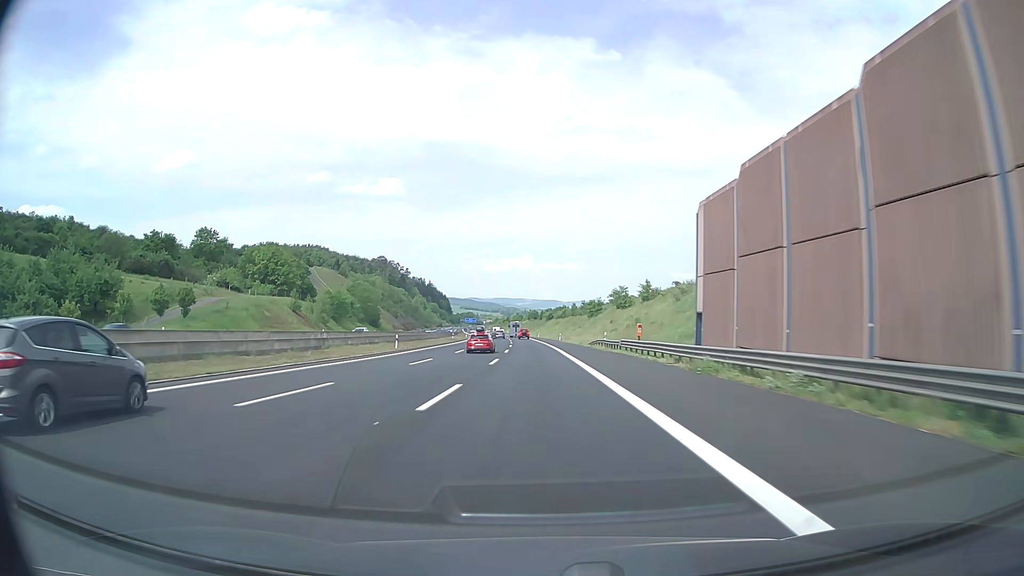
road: motorway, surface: asphalt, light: Day
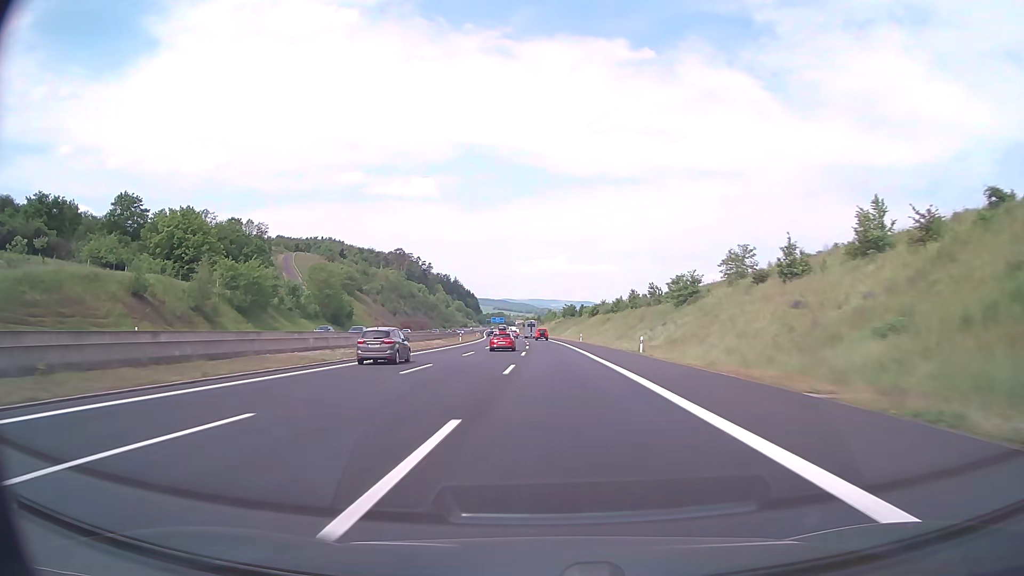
(-1.4, +60.7) m; -3°
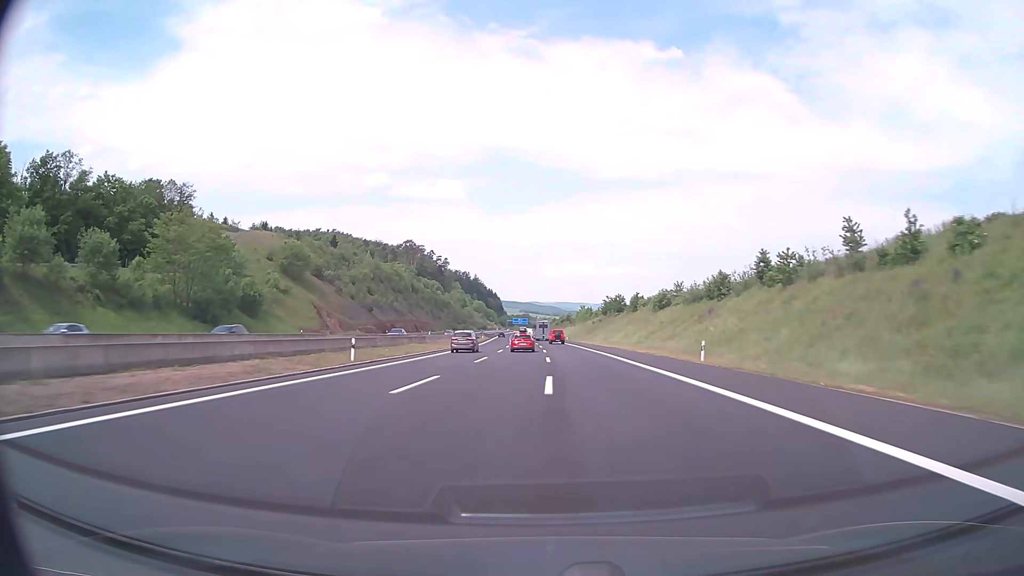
(-1.4, +60.7) m; -2°
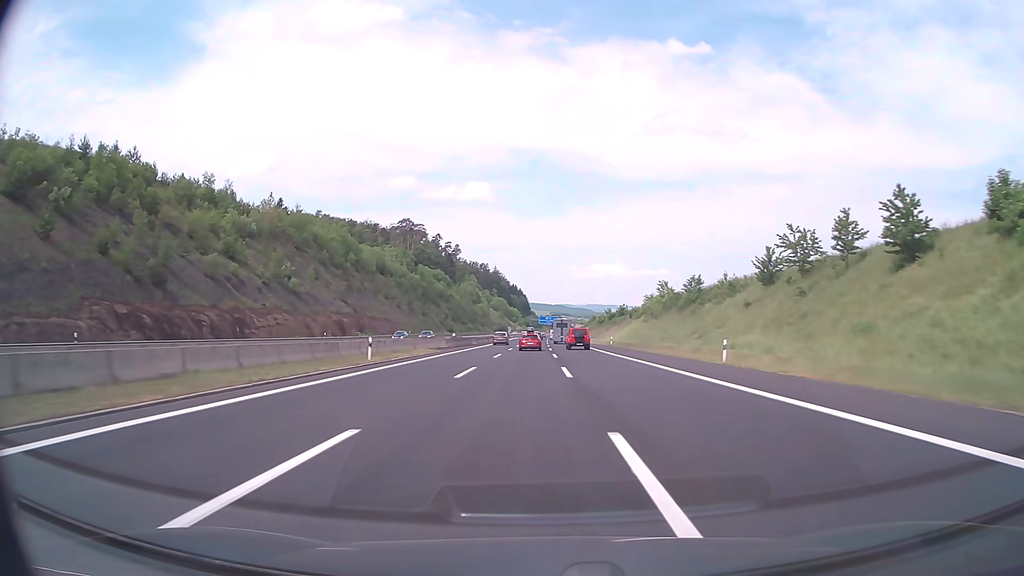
(-2.3, +101.1) m; -3°
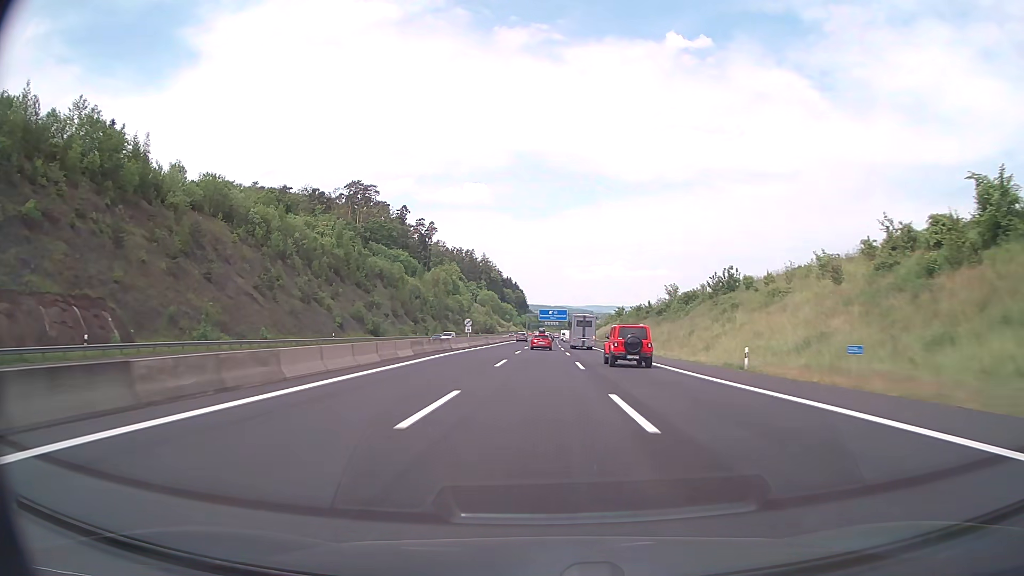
(-0.6, +100.8) m; 0°
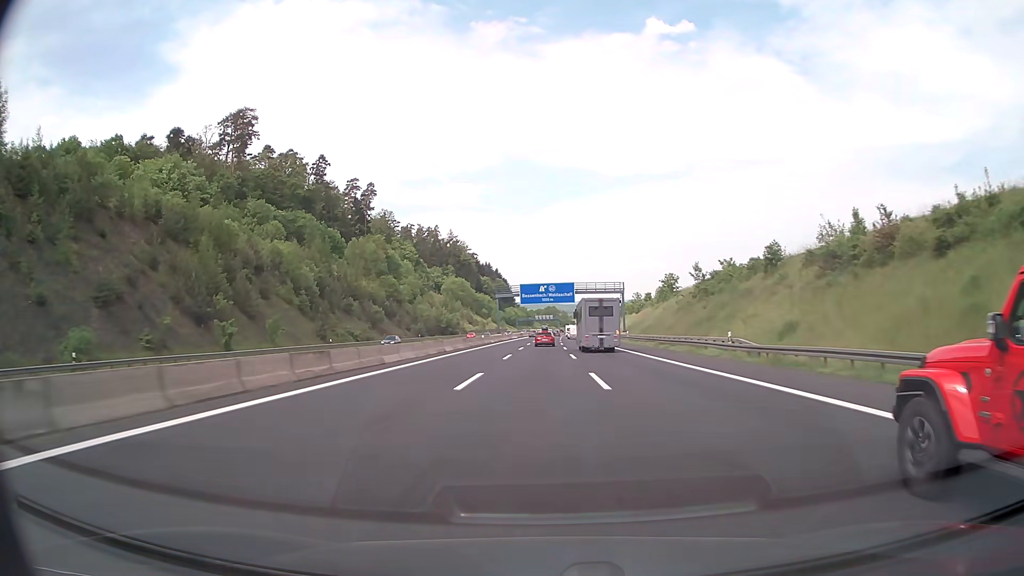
(+1.2, +100.5) m; +1°
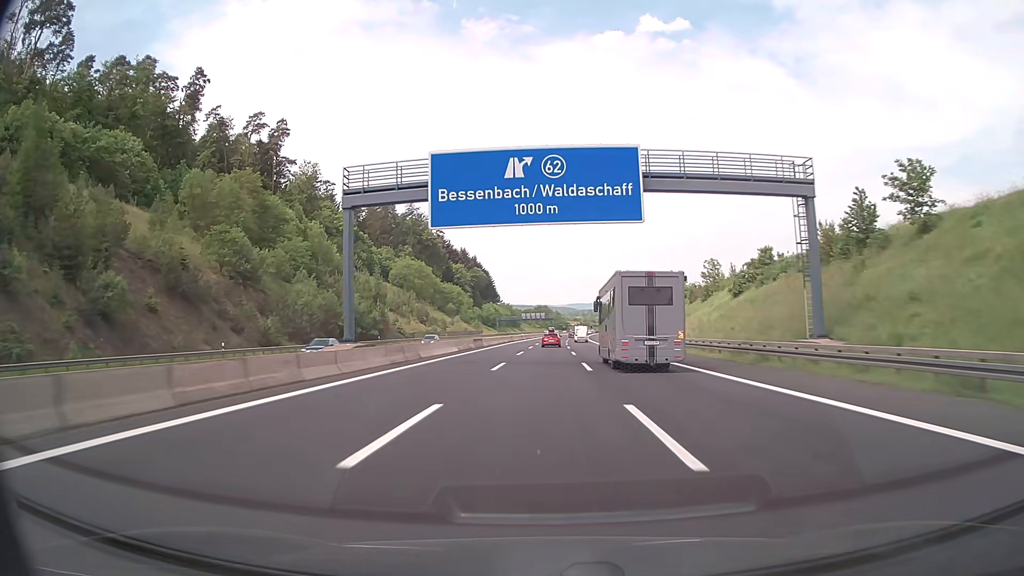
(+0.4, +80.3) m; +1°
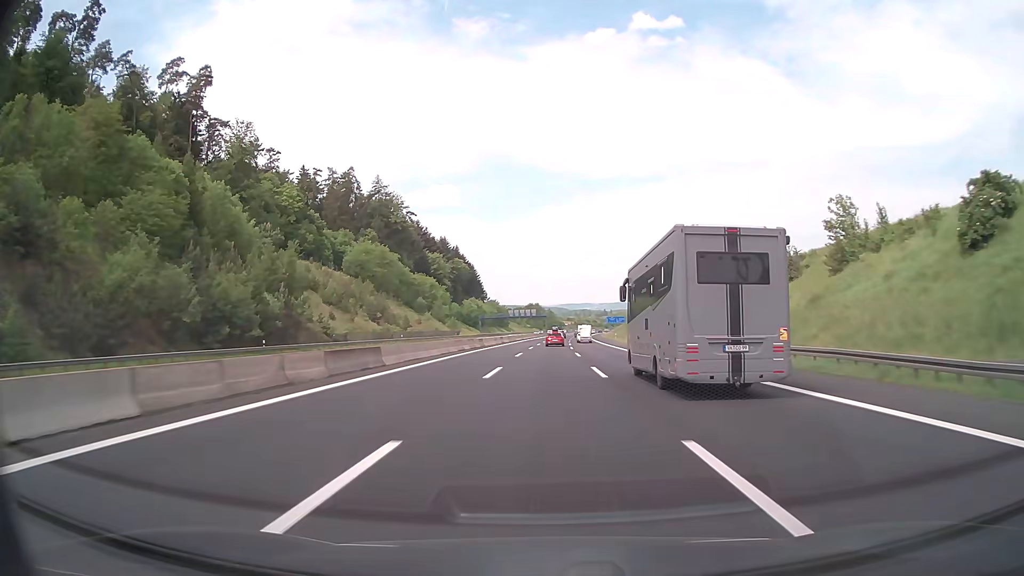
(+0.2, +40.0) m; +1°
(0, +10) (0, +20) (0, +30) (0, +40) (+1, +50) (+1, +60) (+1, +70) (+1, +80) (+2, +90) (+2, +100) m
